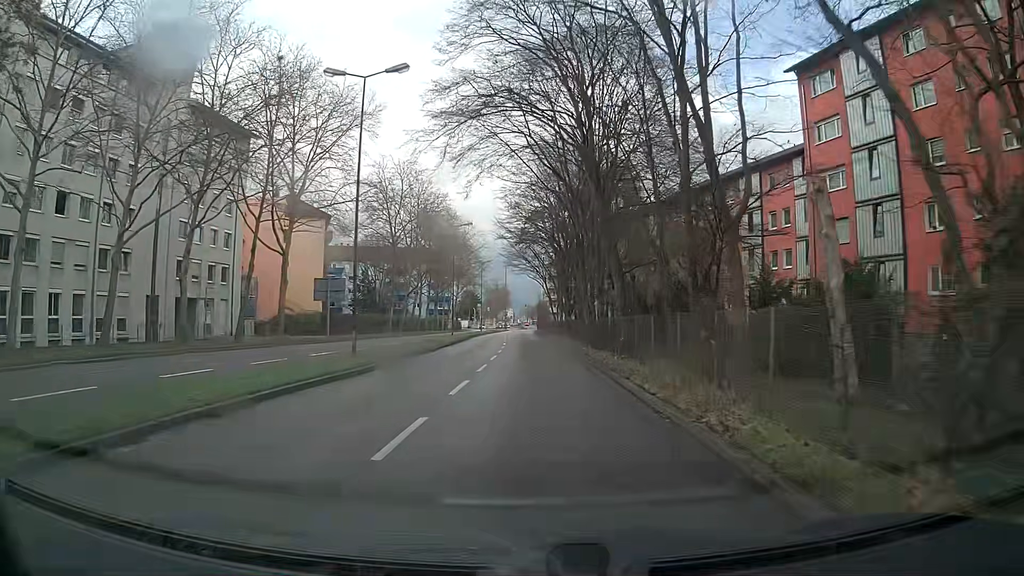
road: secondary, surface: asphalt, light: Day
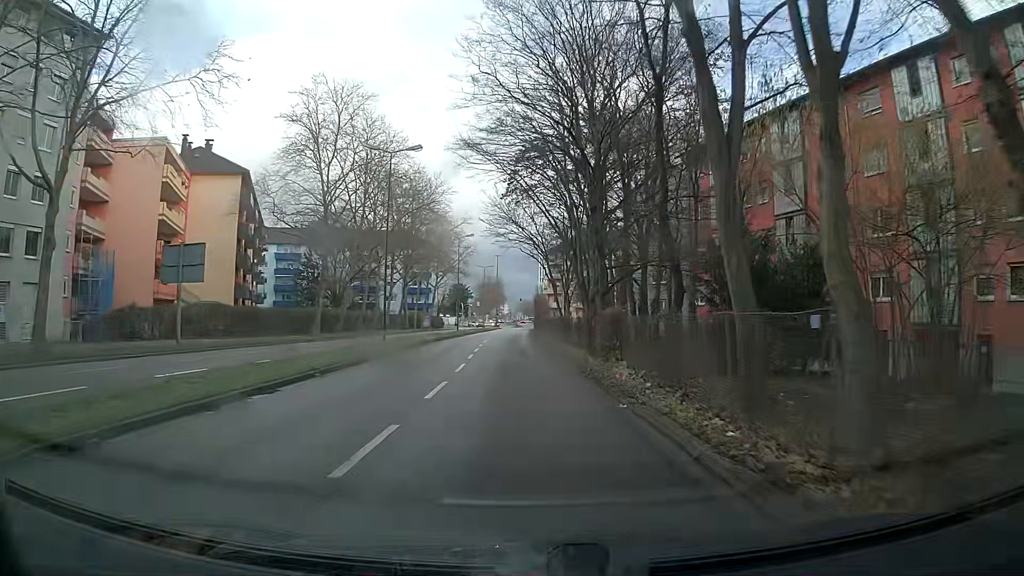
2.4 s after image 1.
(-0.1, +24.8) m; -1°
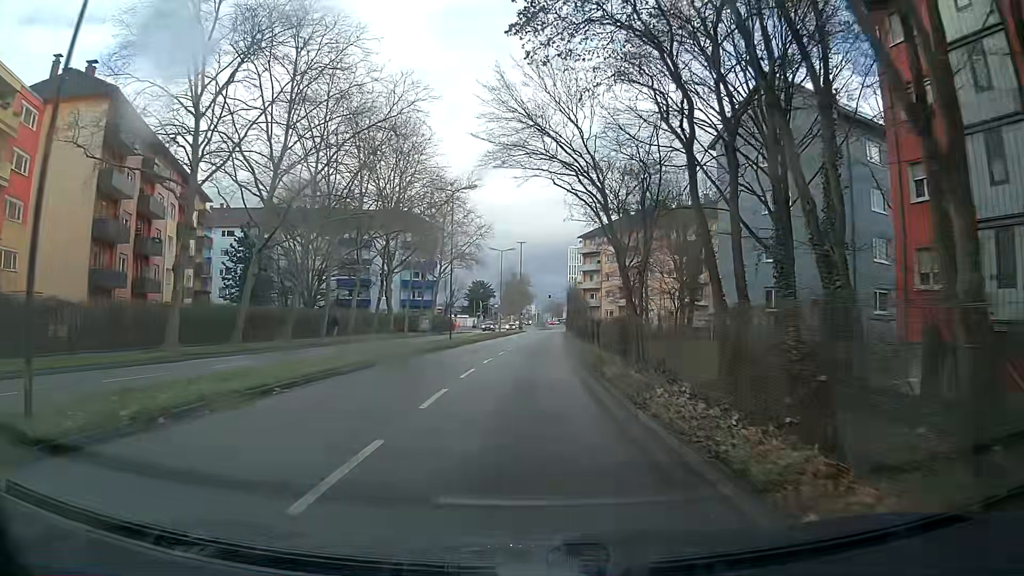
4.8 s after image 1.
(-0.6, +25.3) m; -2°
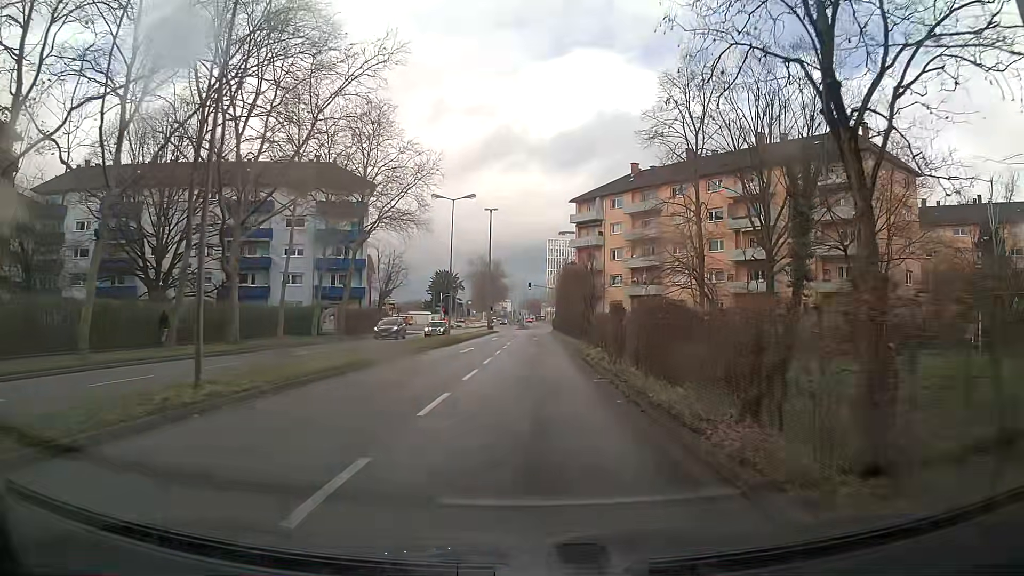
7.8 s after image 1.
(+0.7, +30.9) m; +2°
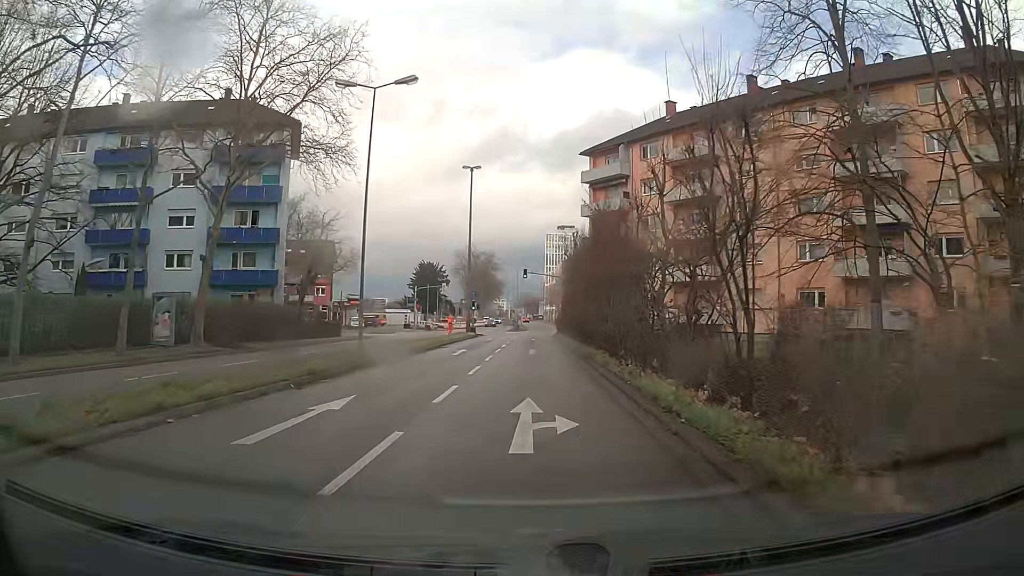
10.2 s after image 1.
(+0.1, +22.4) m; +1°
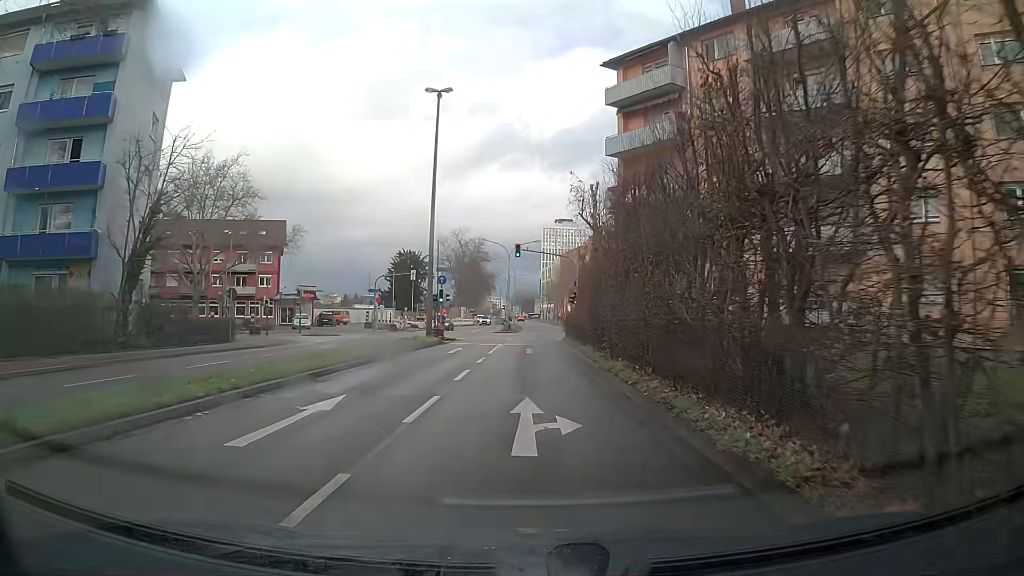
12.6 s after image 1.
(0.0, +20.2) m; 0°
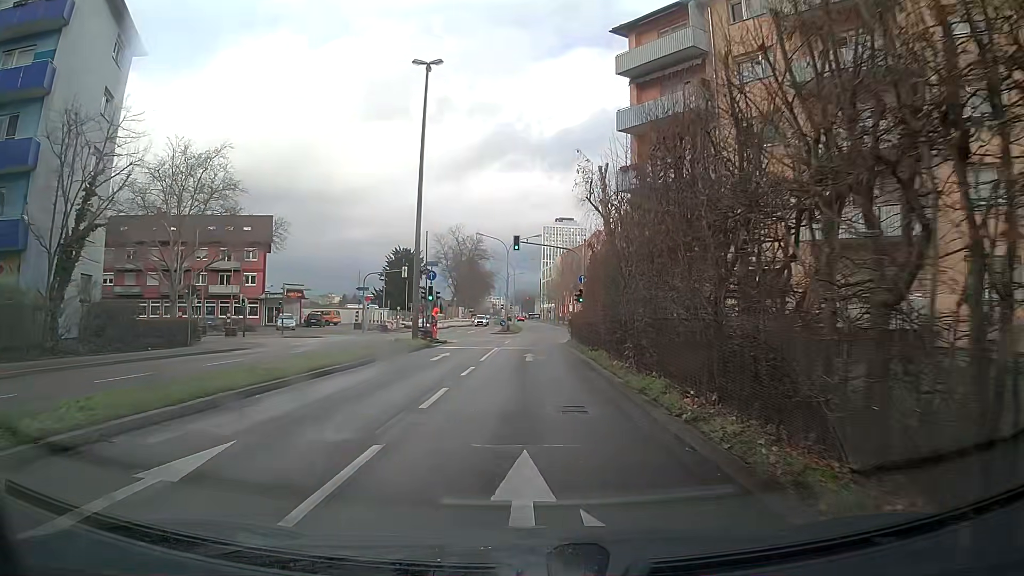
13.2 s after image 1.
(0.0, +4.6) m; 0°
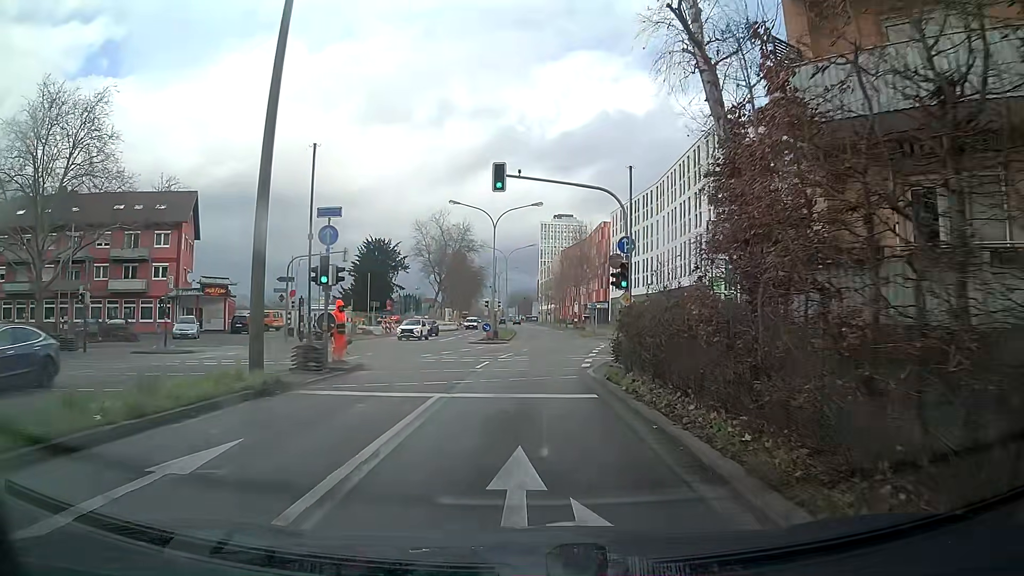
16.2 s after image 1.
(0.0, +19.4) m; 0°
